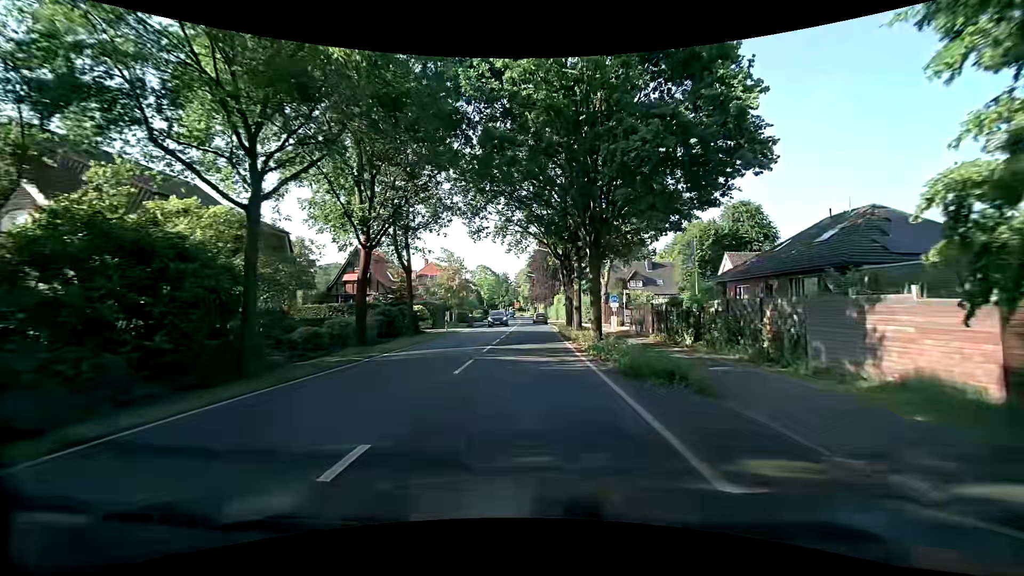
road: secondary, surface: asphalt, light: Day
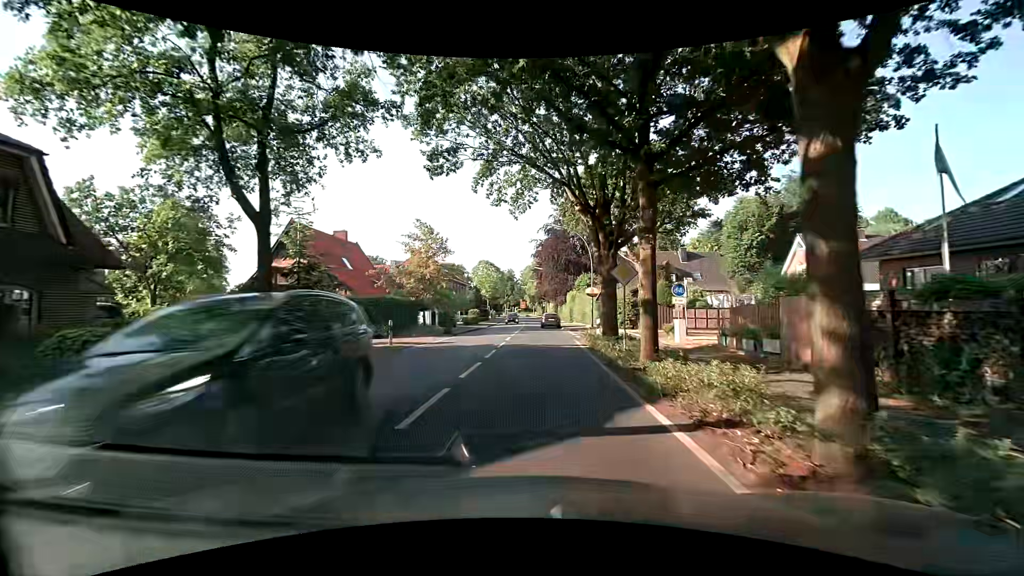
(-0.3, +15.7) m; -2°
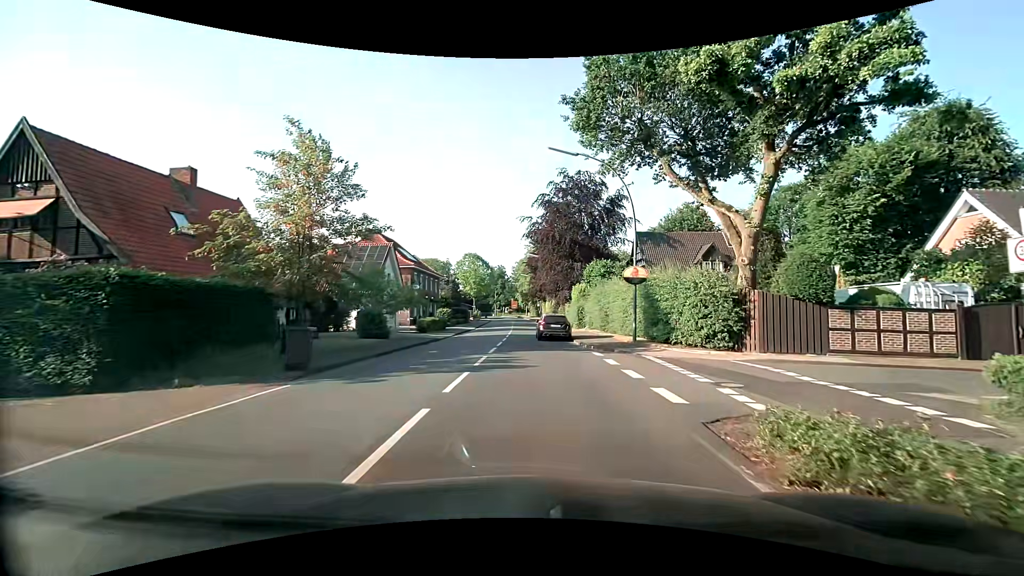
(-0.1, +19.5) m; 0°
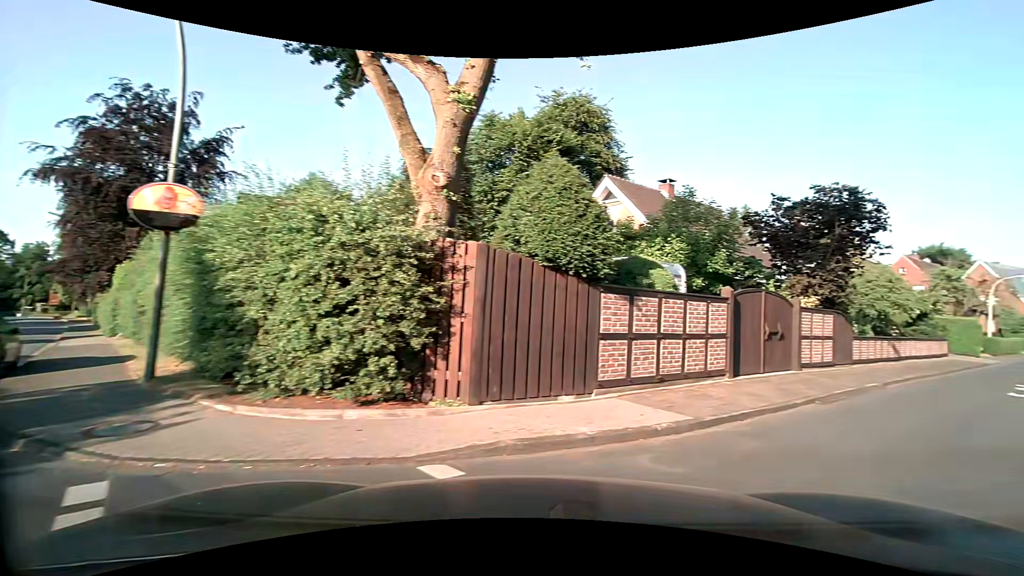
(+2.4, +12.5) m; +39°
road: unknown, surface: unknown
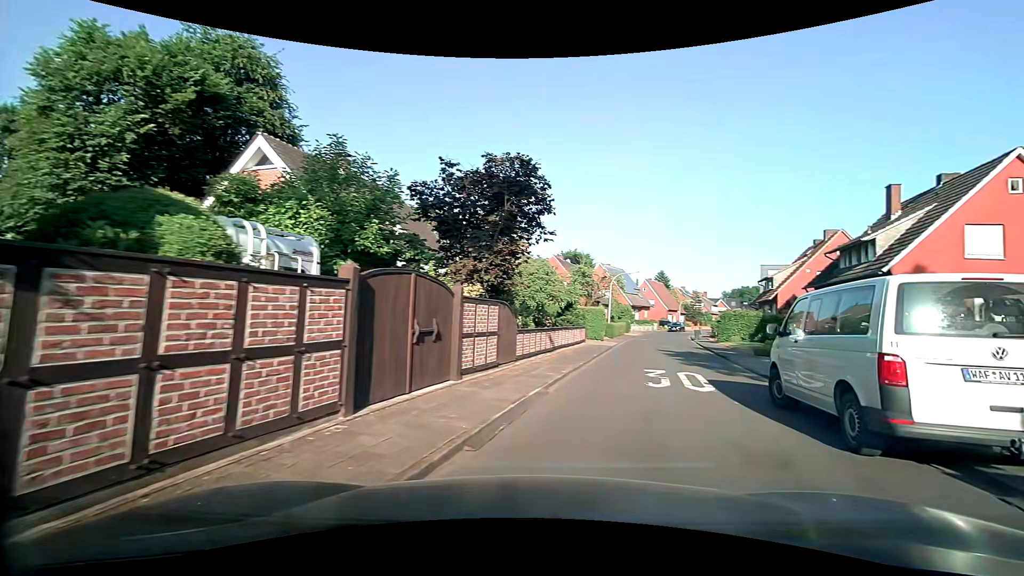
(+1.5, +4.6) m; +32°
